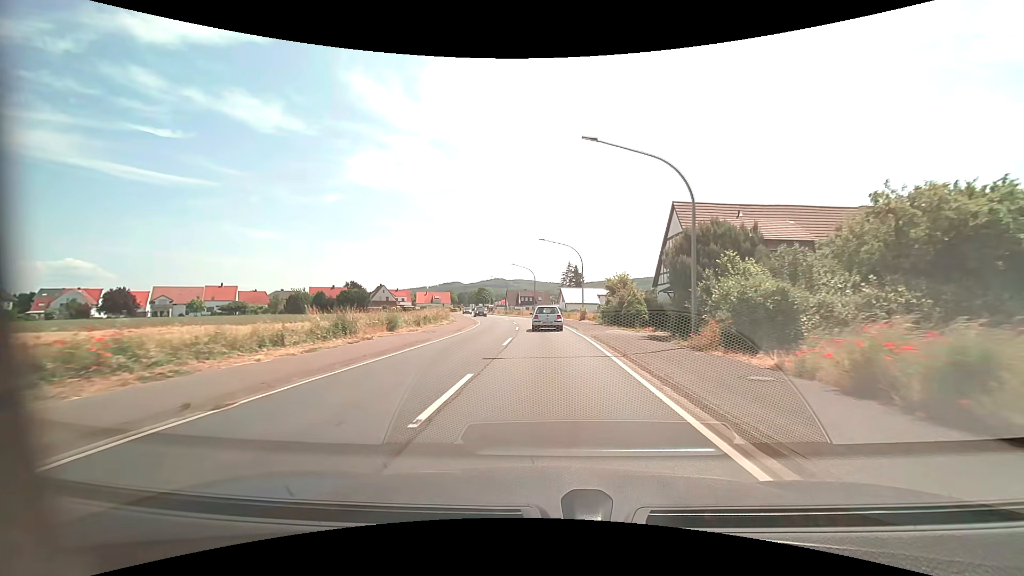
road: primary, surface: asphalt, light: Day
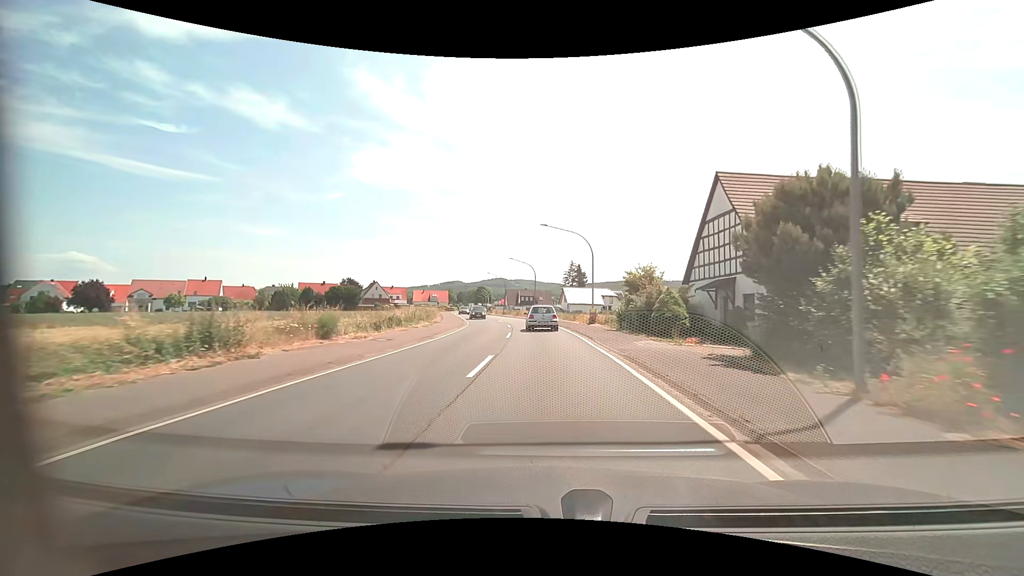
(0.0, +8.4) m; 0°
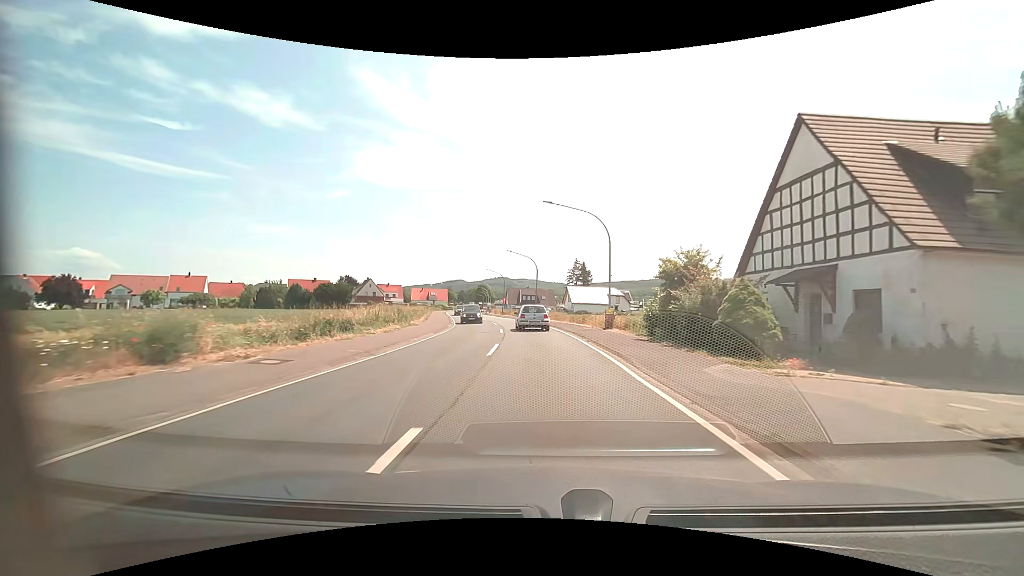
(0.0, +8.3) m; 0°
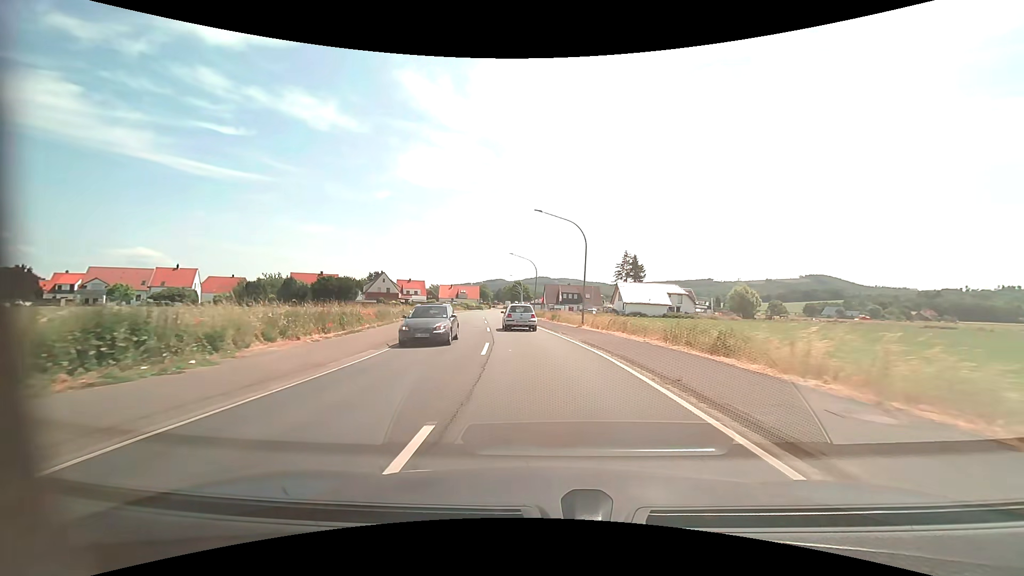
(-0.7, +24.5) m; -4°
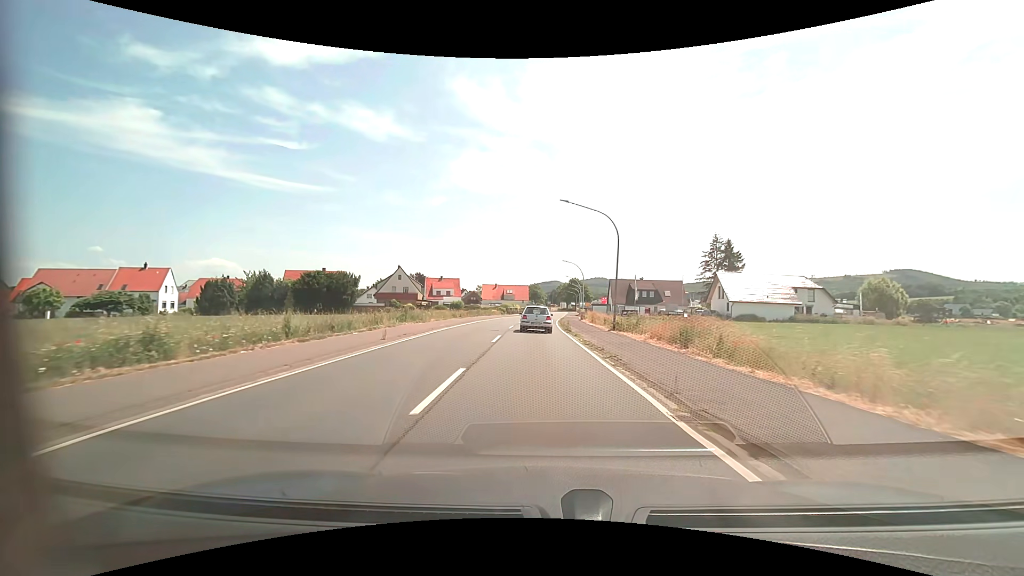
(-2.0, +32.1) m; -7°
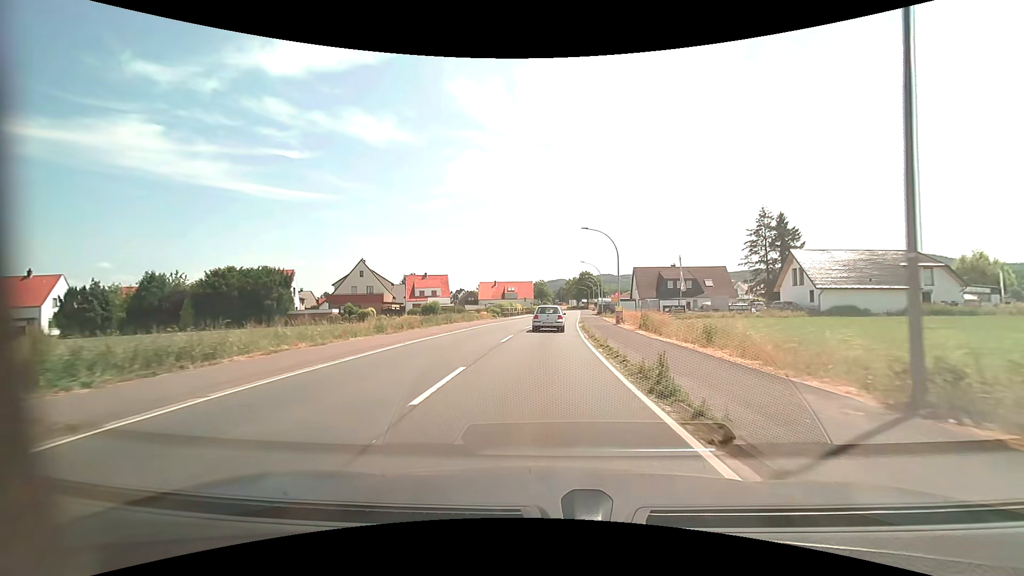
(-0.2, +24.0) m; -1°
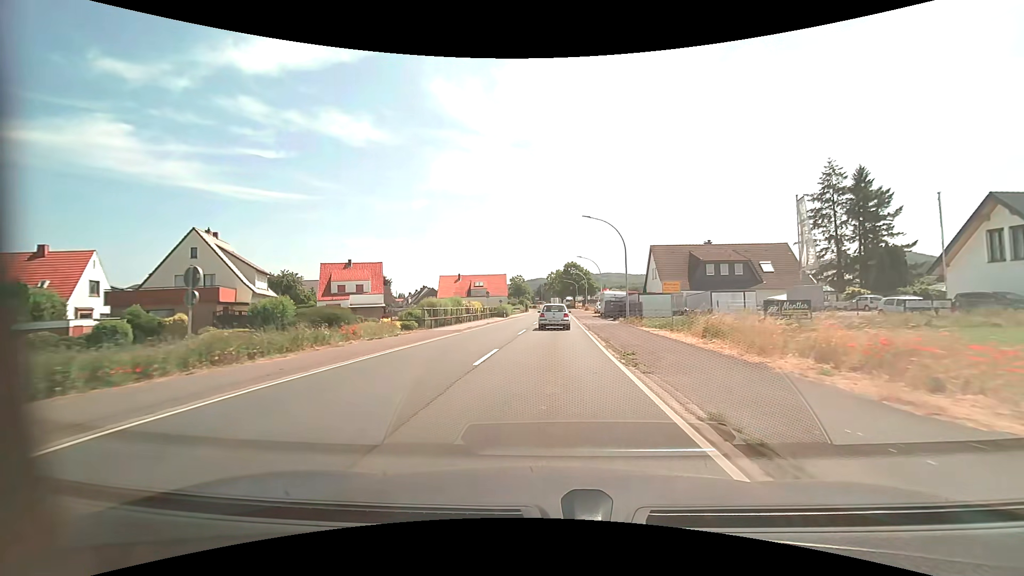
(+0.5, +32.1) m; +2°
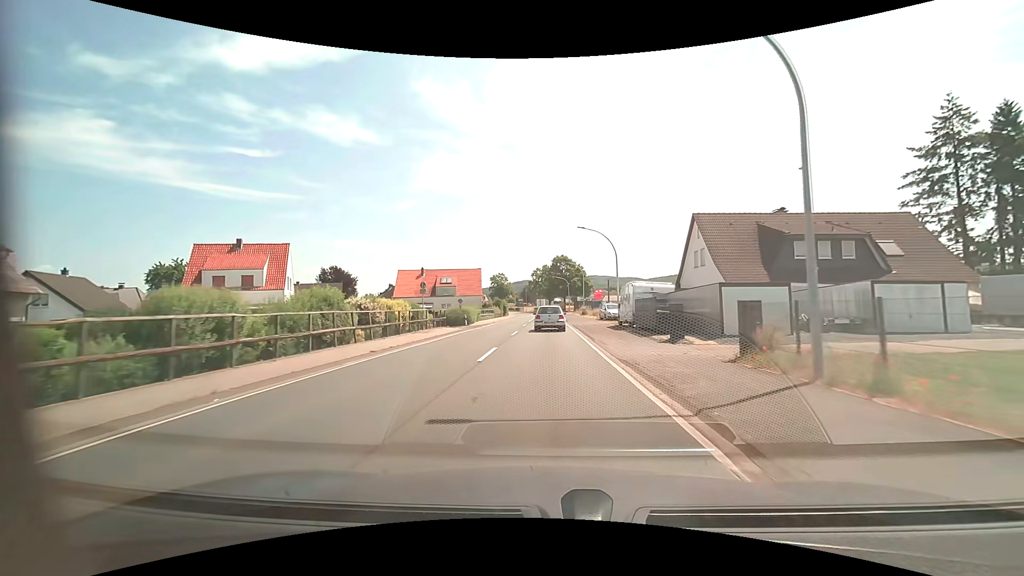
(+0.4, +24.1) m; +1°
(0, +10) (0, +20) (0, +30) (0, +40) (0, +50) (0, +60) (0, +70) (0, +80) (0, +90) (-1, +100) m
